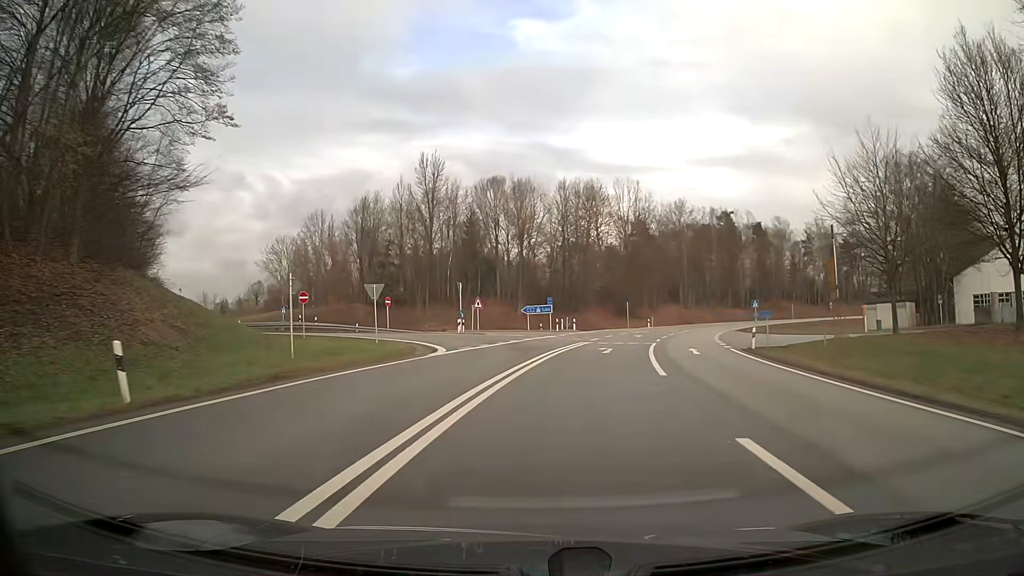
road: primary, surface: asphalt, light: Day
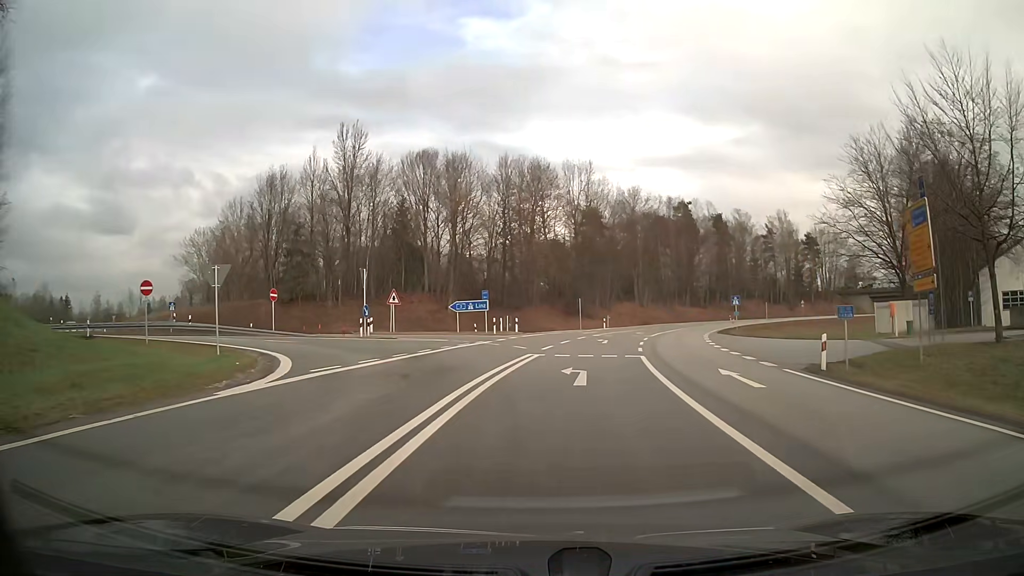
(+0.5, +12.9) m; +5°
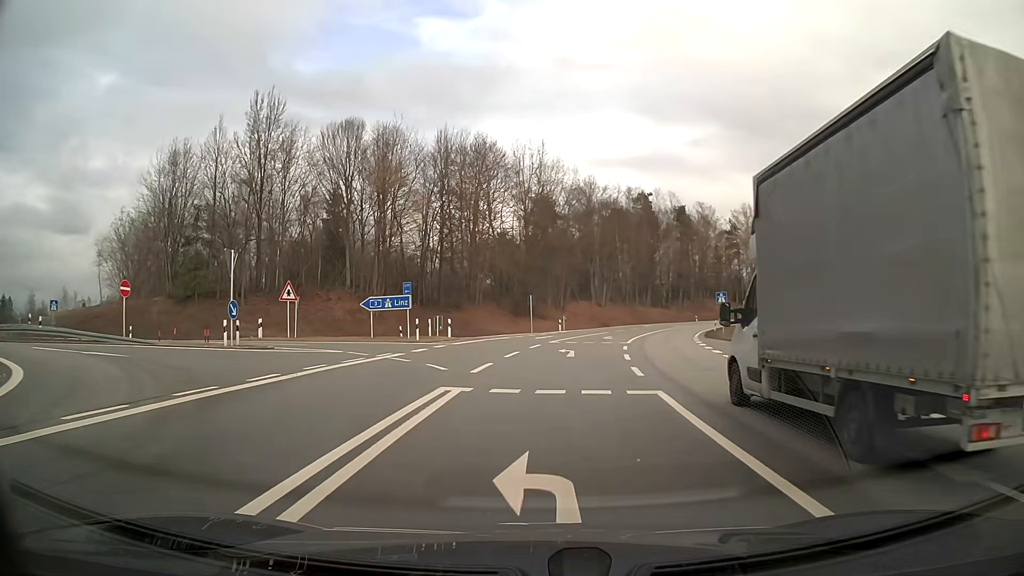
(+0.4, +11.3) m; +4°
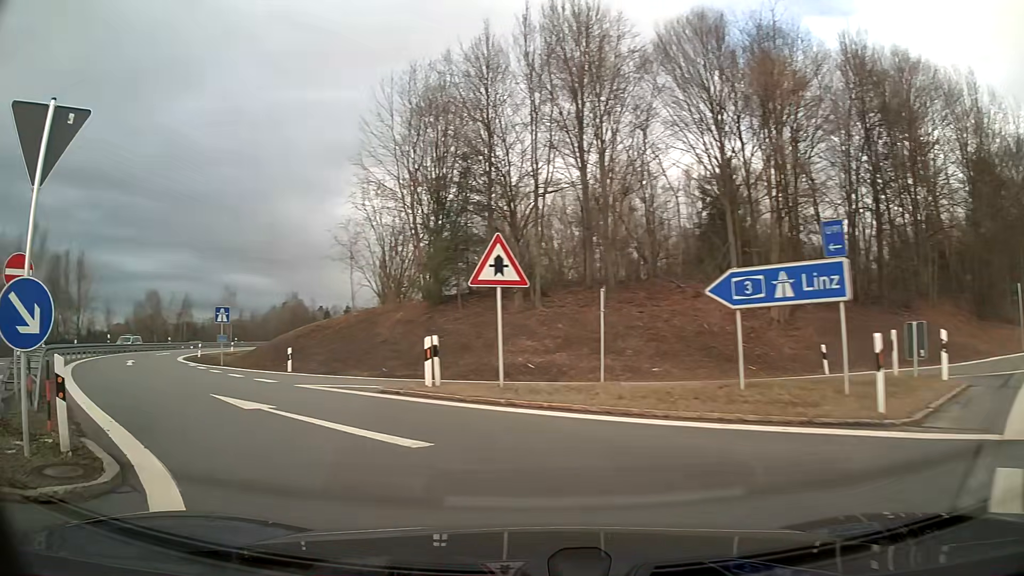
(-5.0, +23.0) m; -42°
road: motorway_link
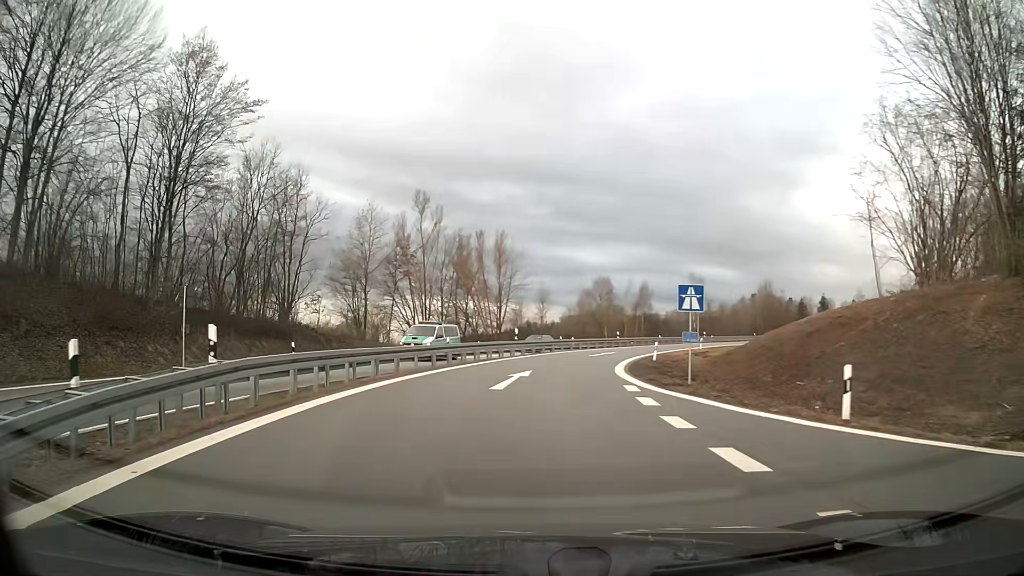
(-5.2, +13.6) m; -34°
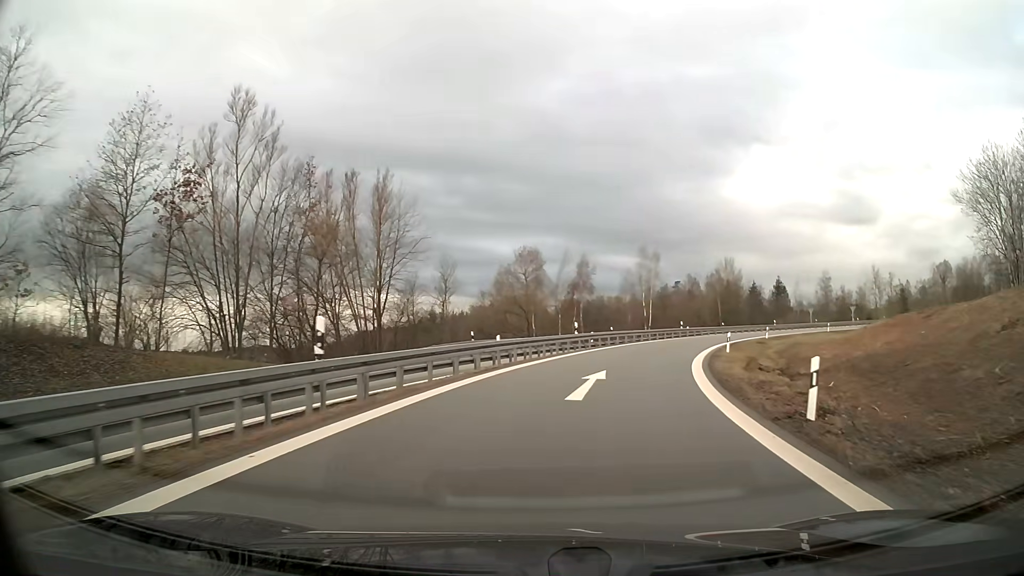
(+0.7, +26.3) m; +8°
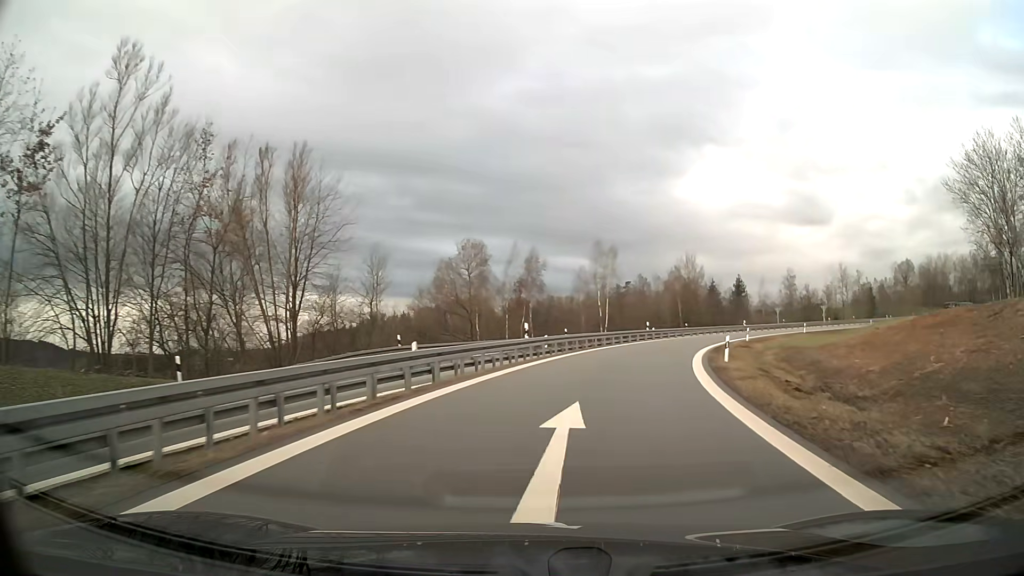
(+0.3, +7.7) m; +4°
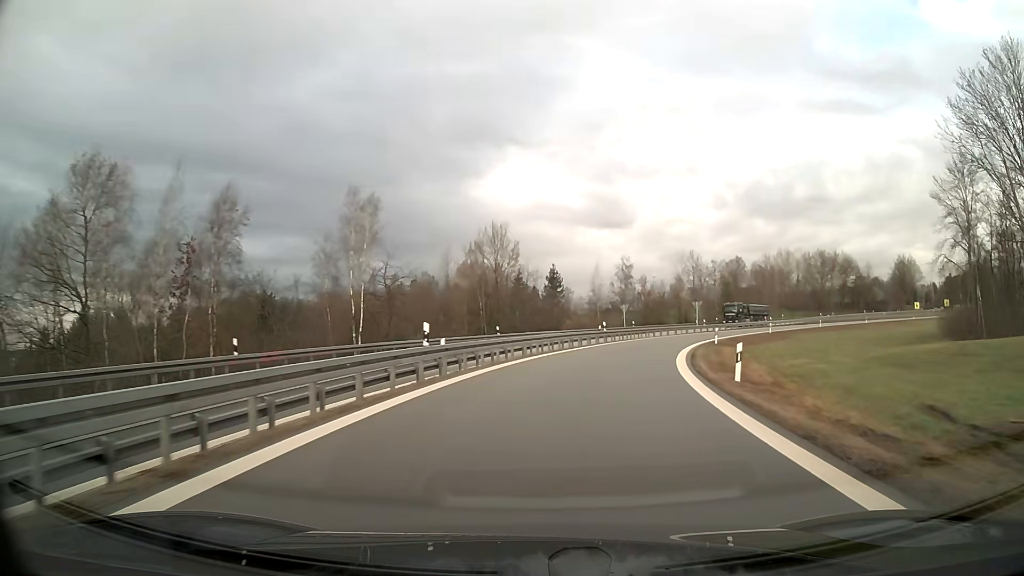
(+5.2, +32.5) m; +18°
